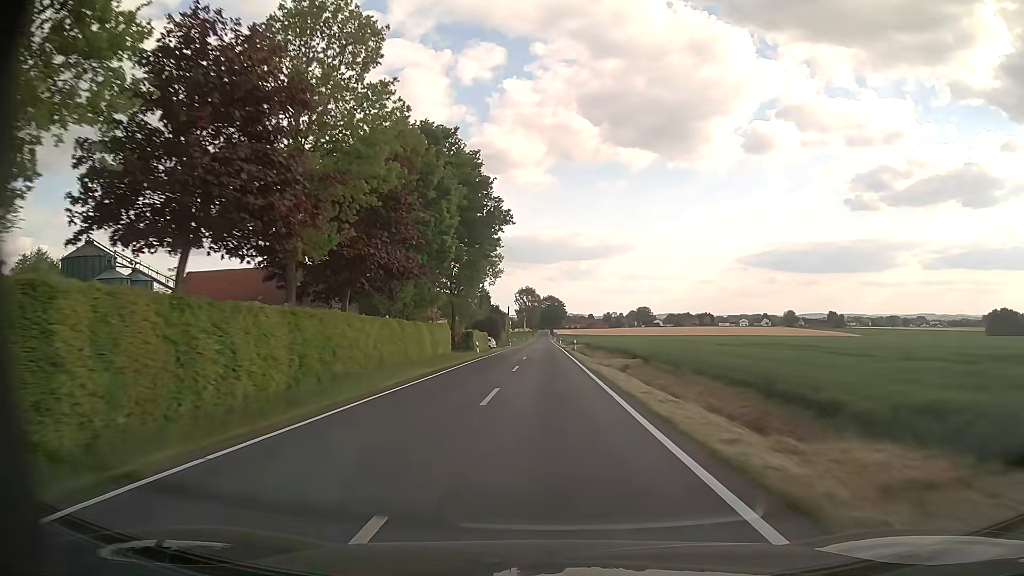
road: tertiary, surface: asphalt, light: Day
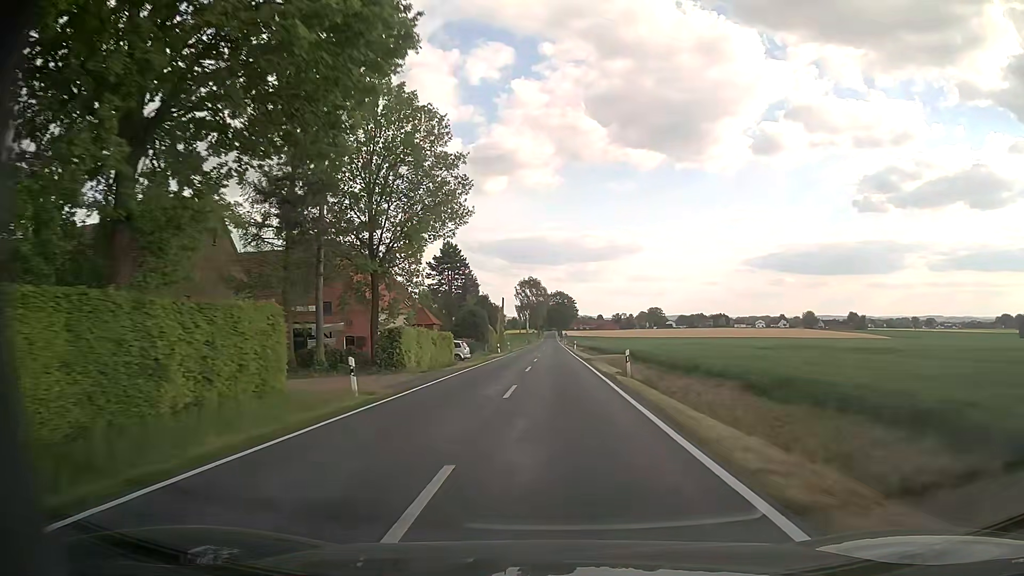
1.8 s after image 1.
(-0.2, +33.8) m; 0°
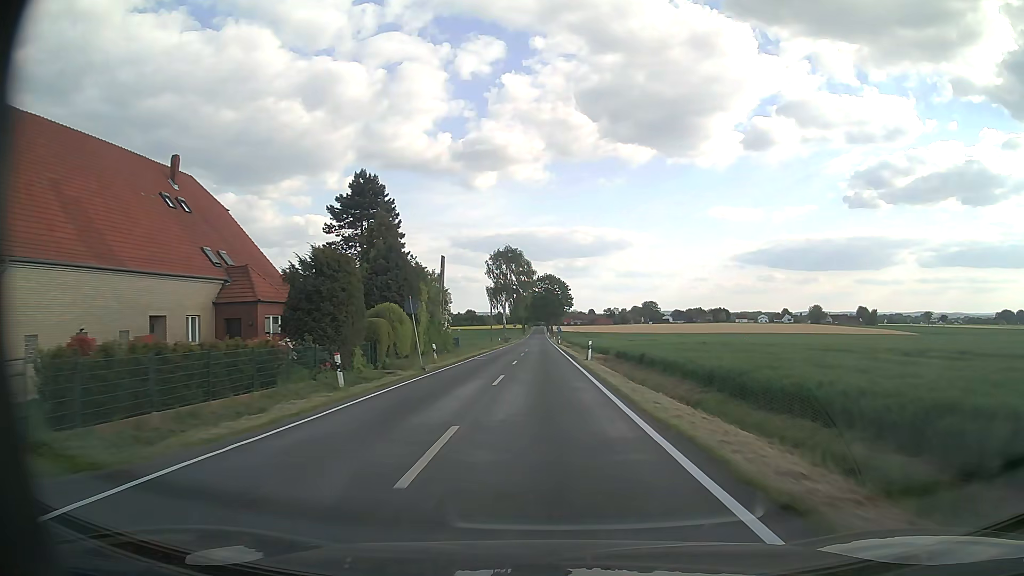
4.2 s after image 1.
(+0.3, +45.0) m; +1°
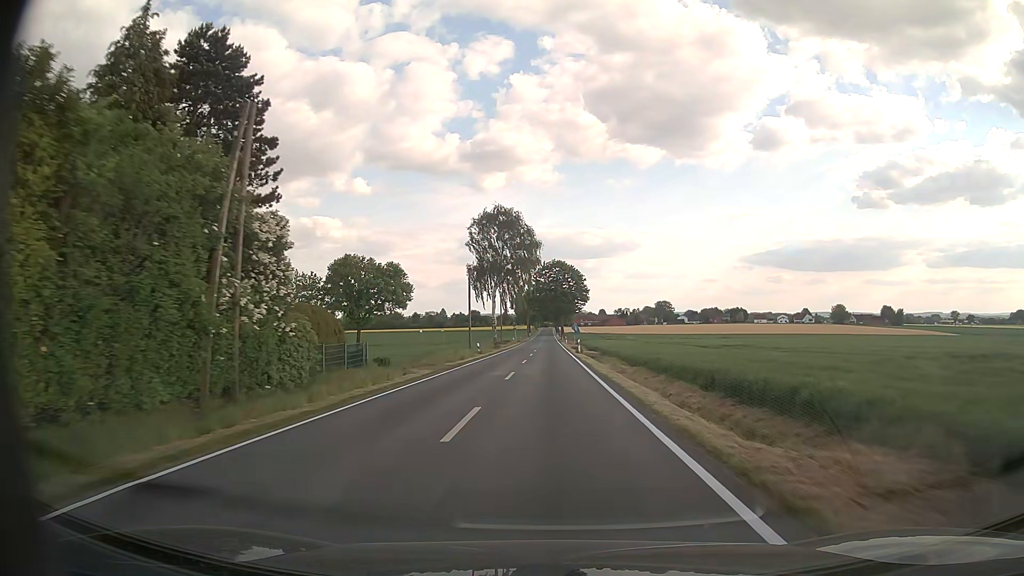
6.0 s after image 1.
(-0.2, +33.8) m; -1°
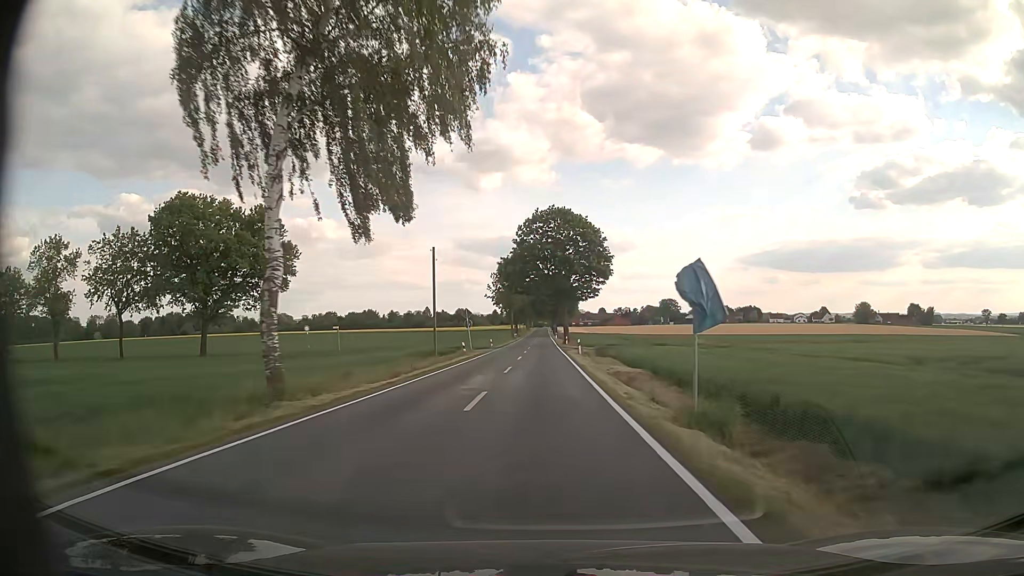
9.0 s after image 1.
(+0.2, +56.3) m; 0°
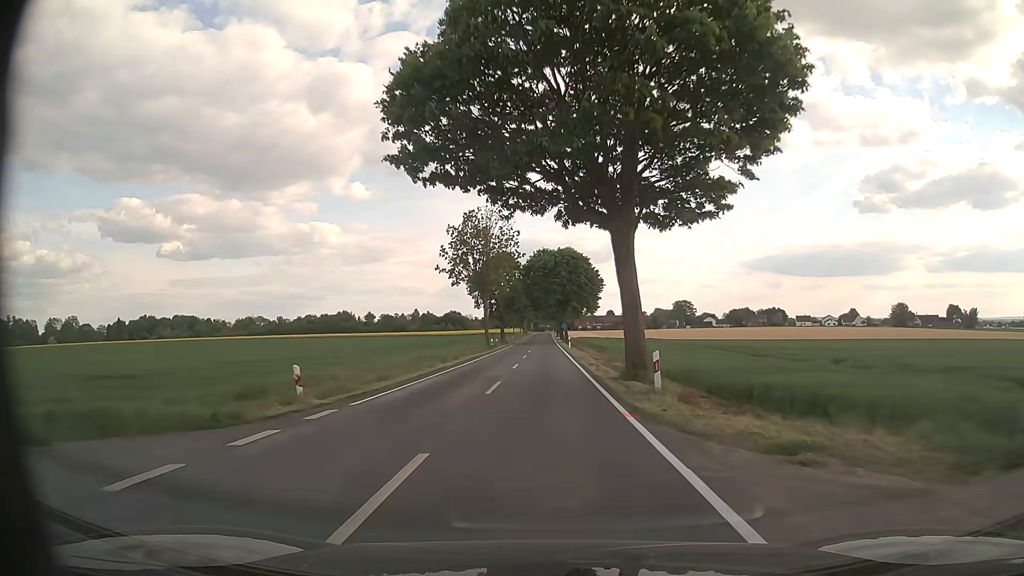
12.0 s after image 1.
(-0.3, +56.3) m; 0°
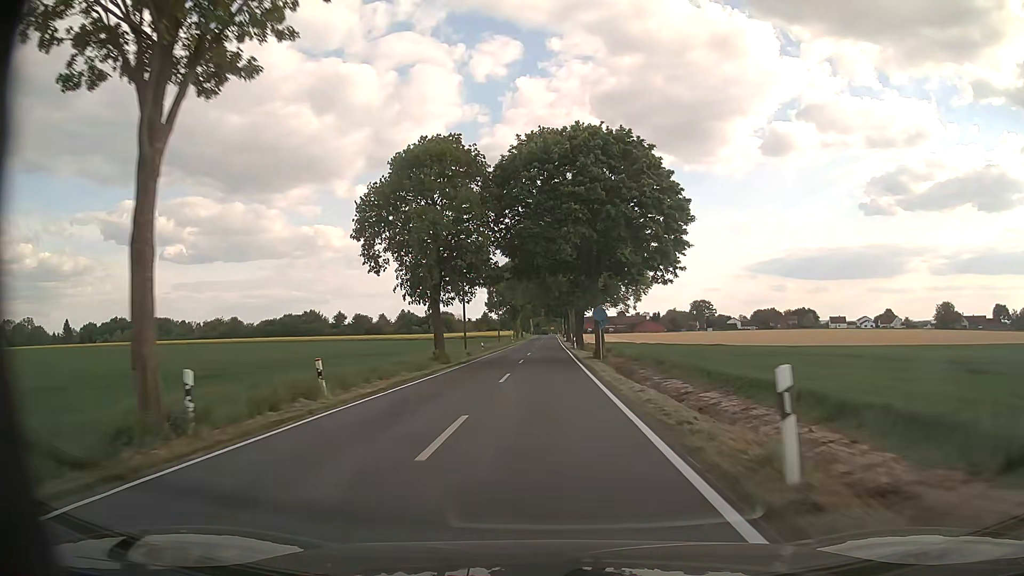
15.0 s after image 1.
(0.0, +56.2) m; 0°
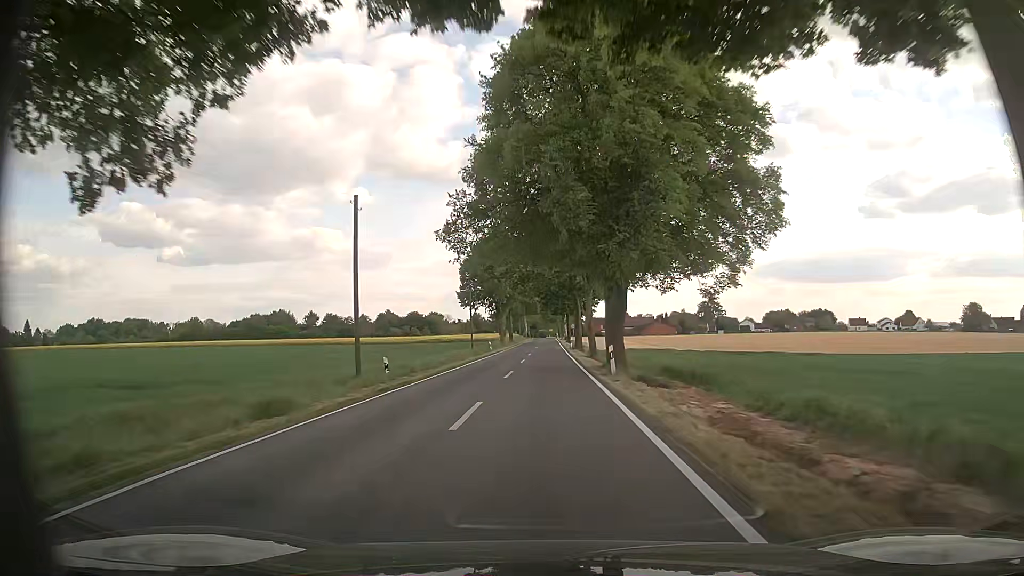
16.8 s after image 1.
(+0.1, +33.7) m; 0°
(0, +10) (0, +20) (0, +30) (0, +40) (0, +50) (0, +60) (0, +70) (0, +80) (0, +90) (0, +100) m
